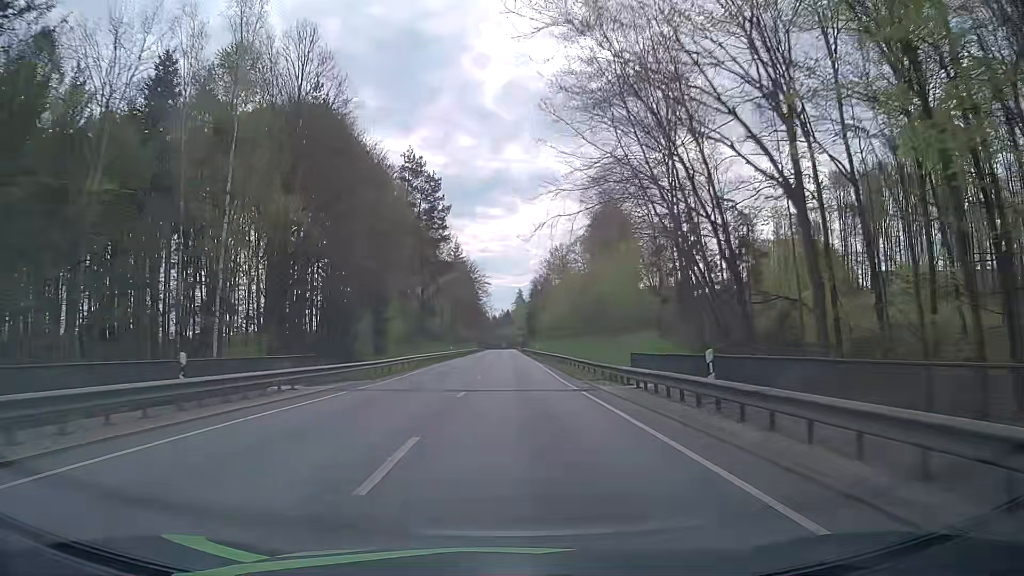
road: primary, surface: asphalt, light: Day
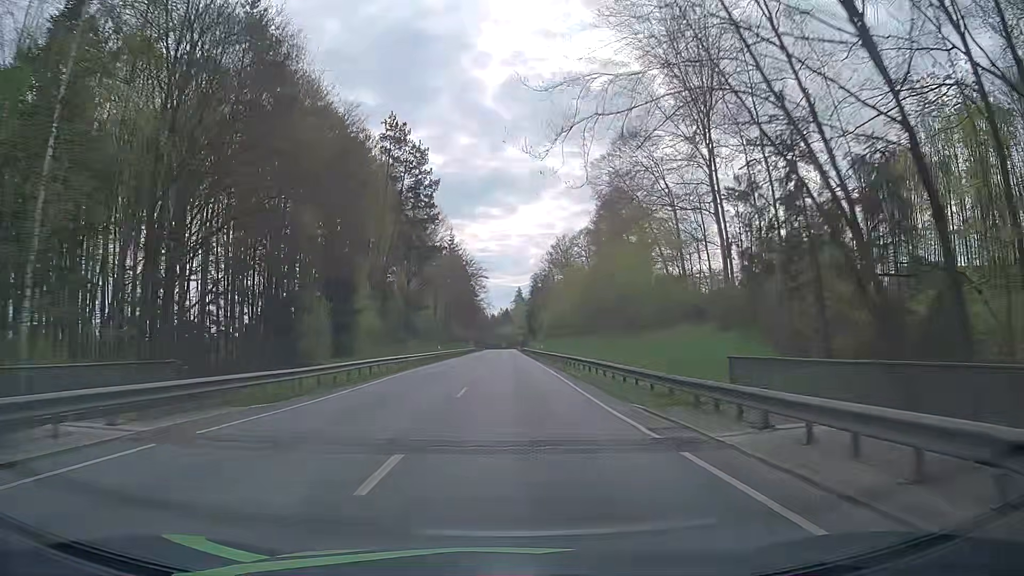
(0.0, +12.1) m; 0°
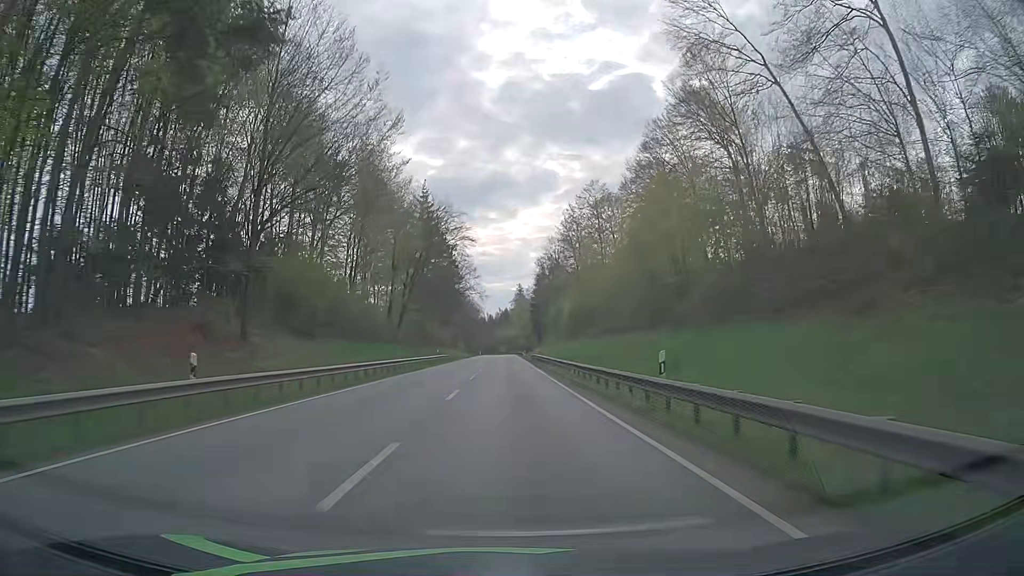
(+0.2, +48.7) m; 0°
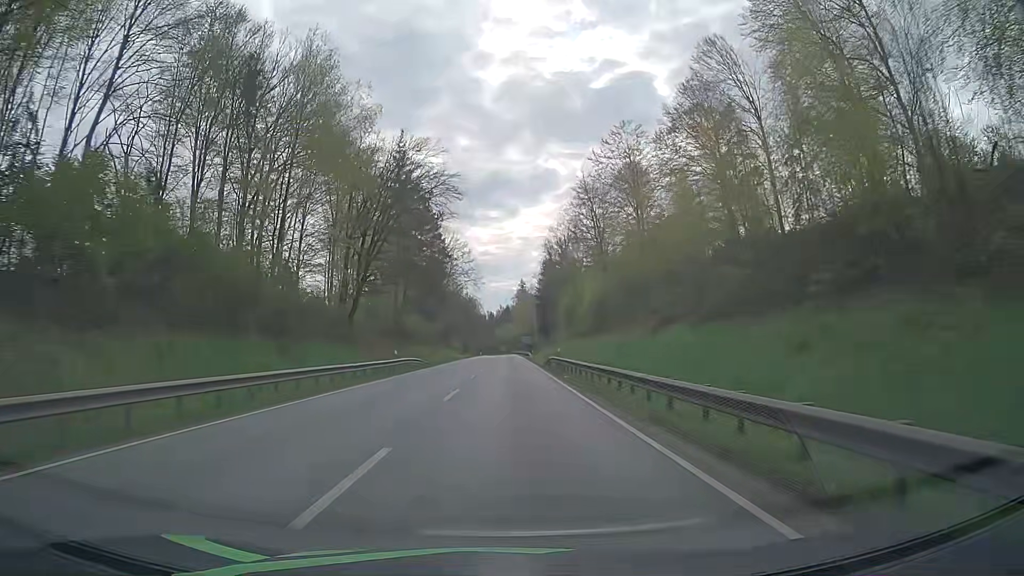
(0.0, +24.6) m; 0°
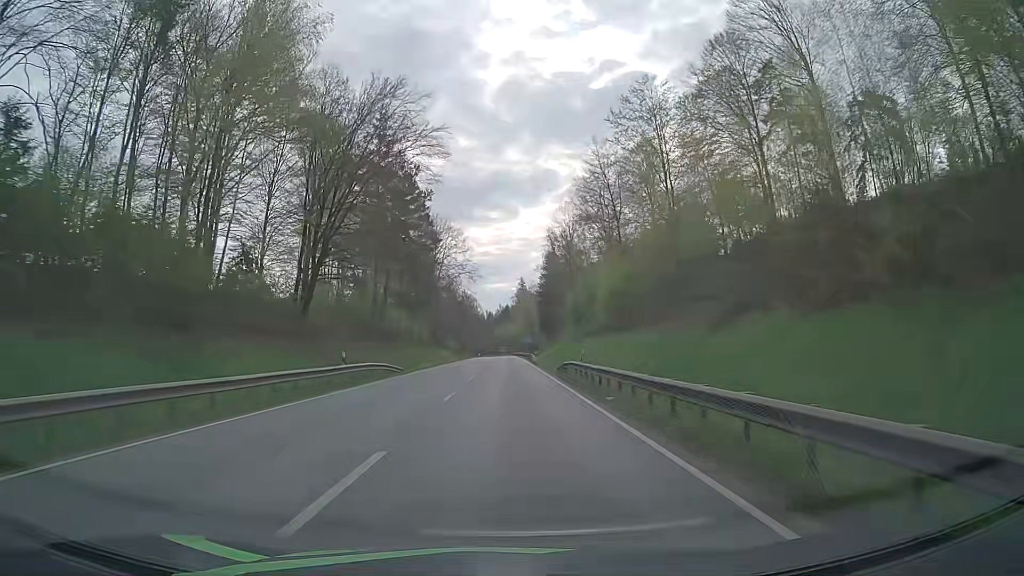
(+0.1, +12.4) m; 0°
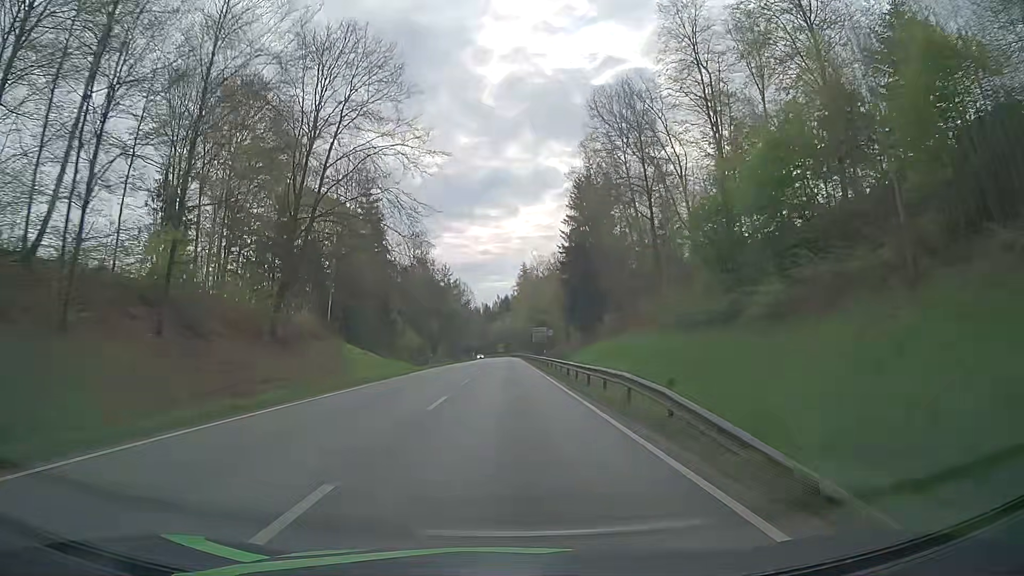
(+0.5, +62.1) m; 0°
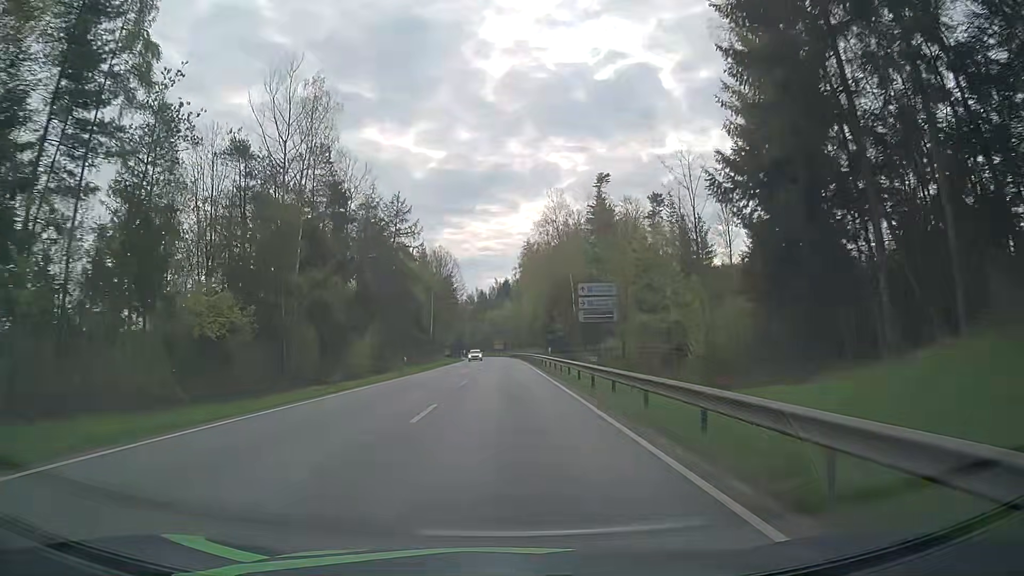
(+0.2, +62.5) m; 0°
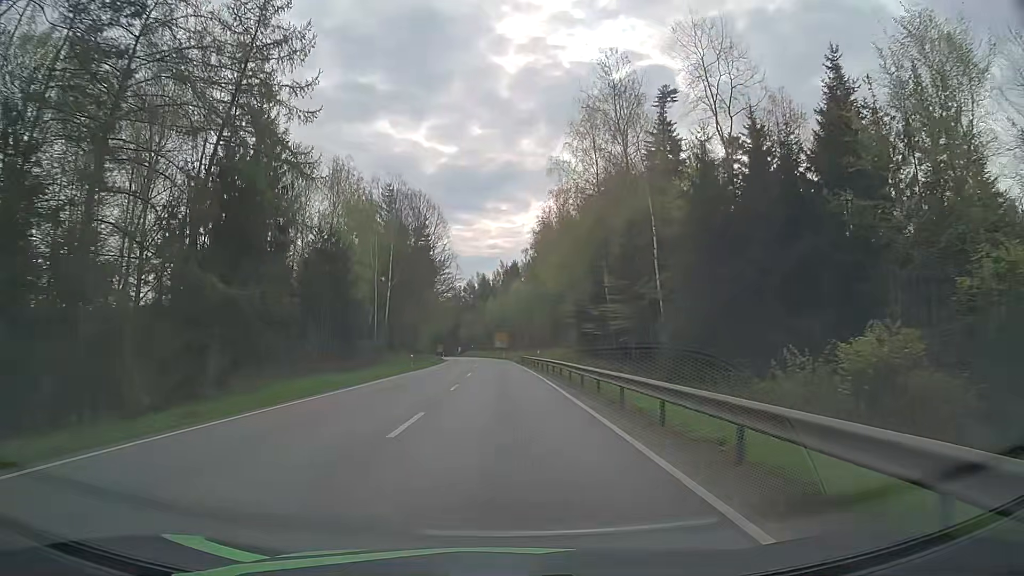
(-0.3, +50.3) m; -1°
(0, +10) (0, +20) (0, +30) (0, +40) (0, +50) (-1, +60) (-1, +70) (-2, +80) (-2, +90) (-3, +100) m
